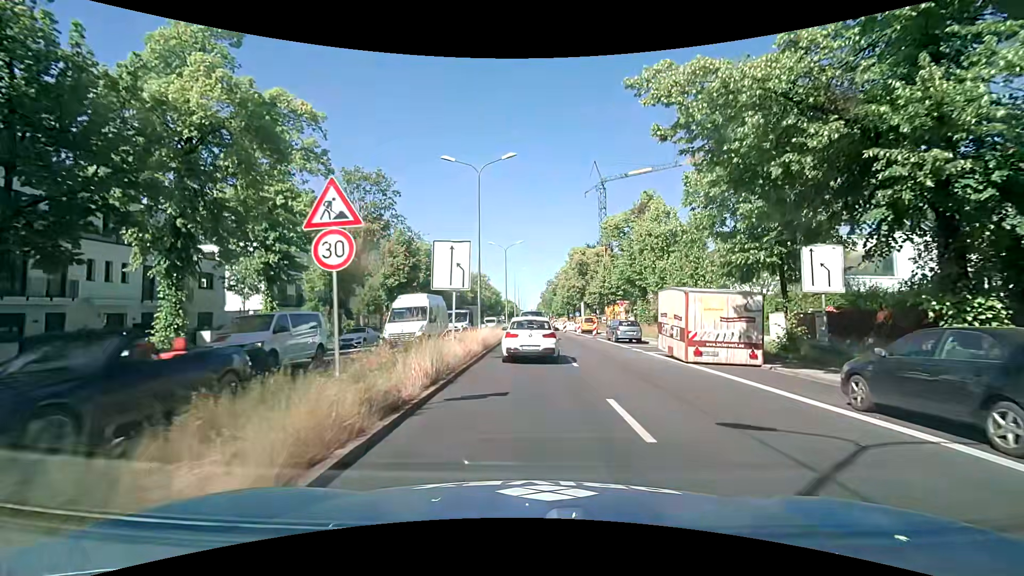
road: primary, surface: asphalt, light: Day
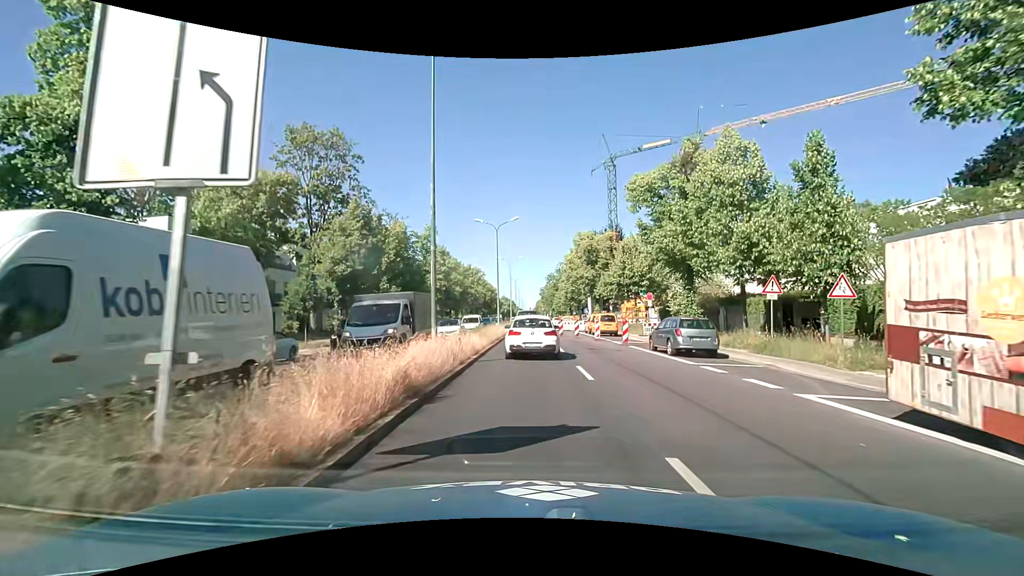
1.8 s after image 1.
(0.0, +12.6) m; -1°
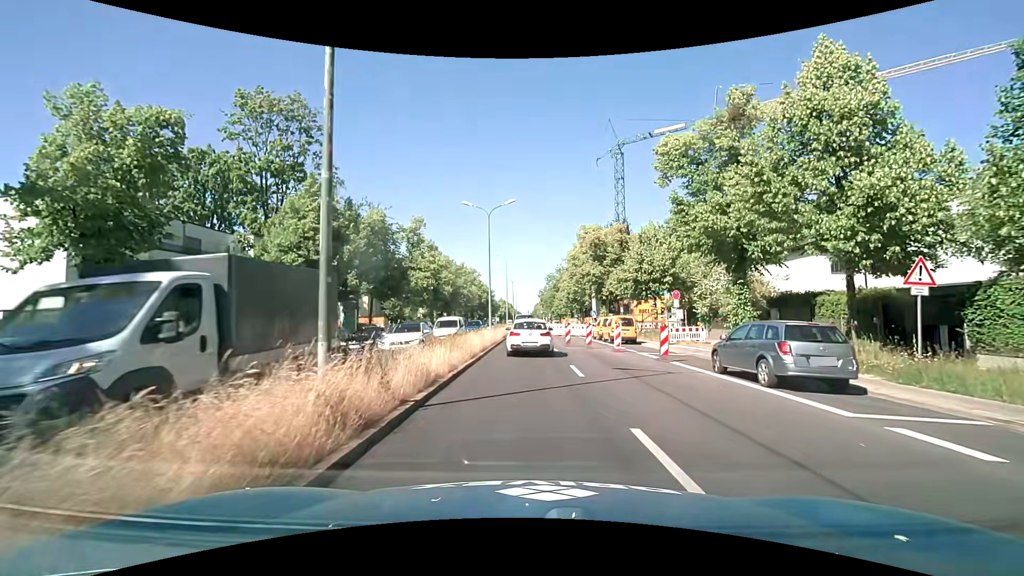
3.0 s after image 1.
(+0.2, +7.7) m; +2°
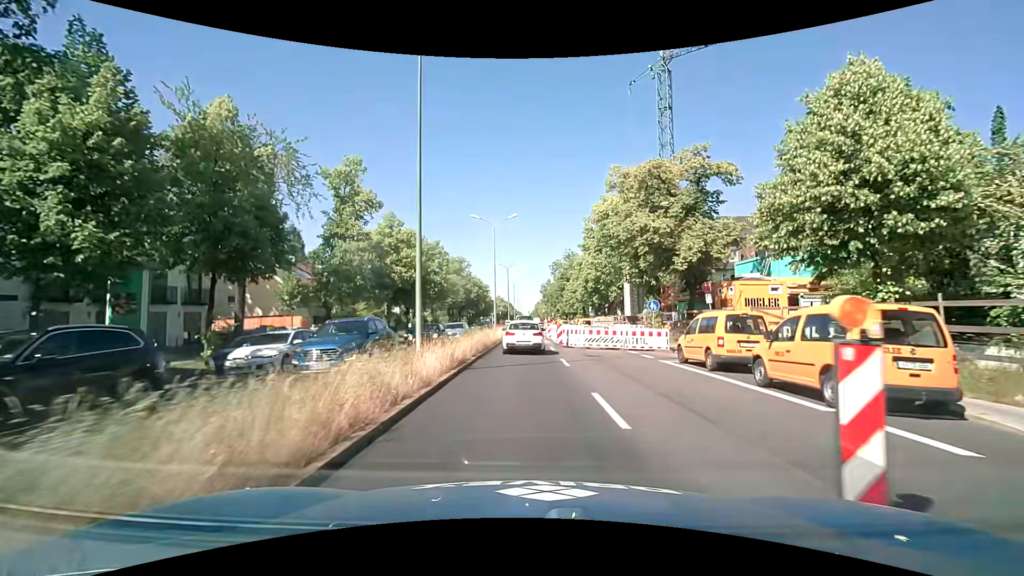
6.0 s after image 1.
(-0.3, +24.3) m; -1°
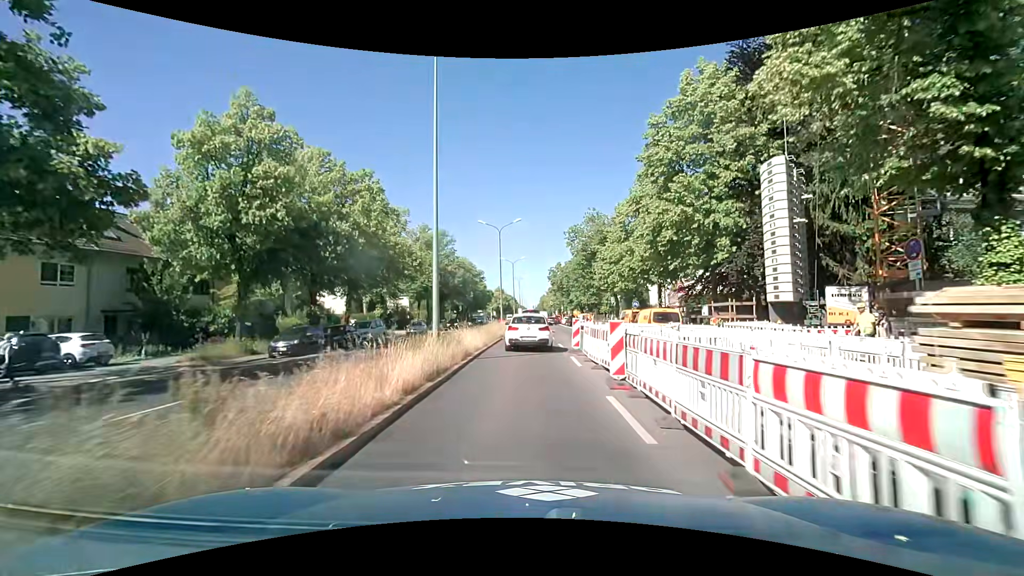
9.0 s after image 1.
(+0.2, +28.1) m; -1°
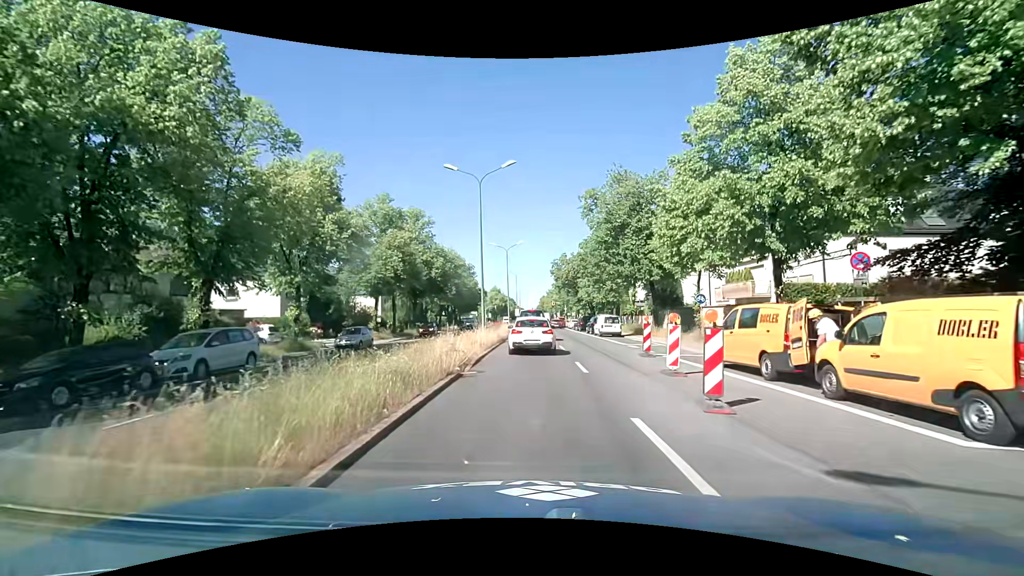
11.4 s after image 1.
(+0.3, +17.5) m; +1°
